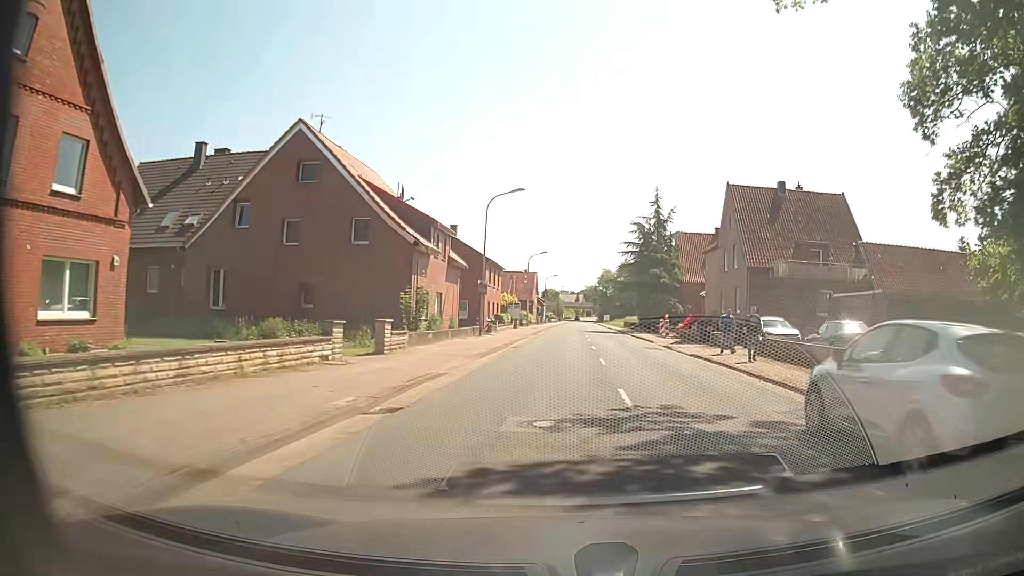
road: secondary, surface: asphalt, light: Day
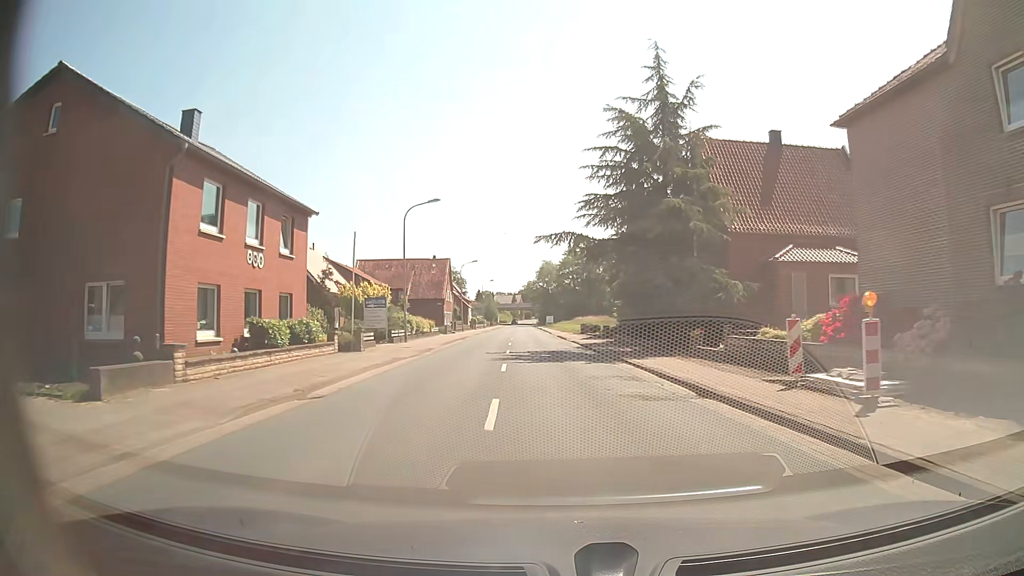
(+2.3, +37.8) m; +5°
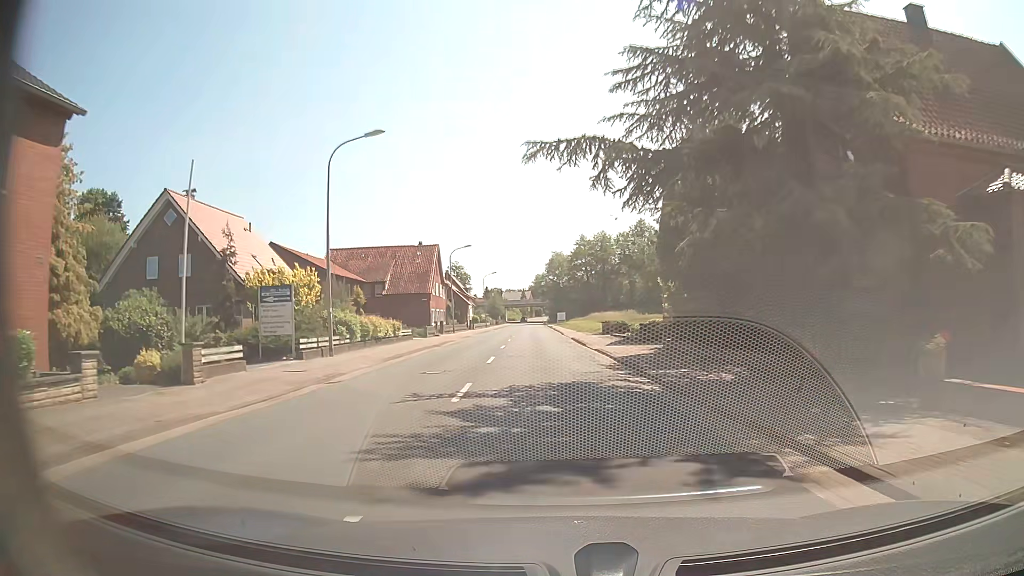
(0.0, +15.8) m; -1°
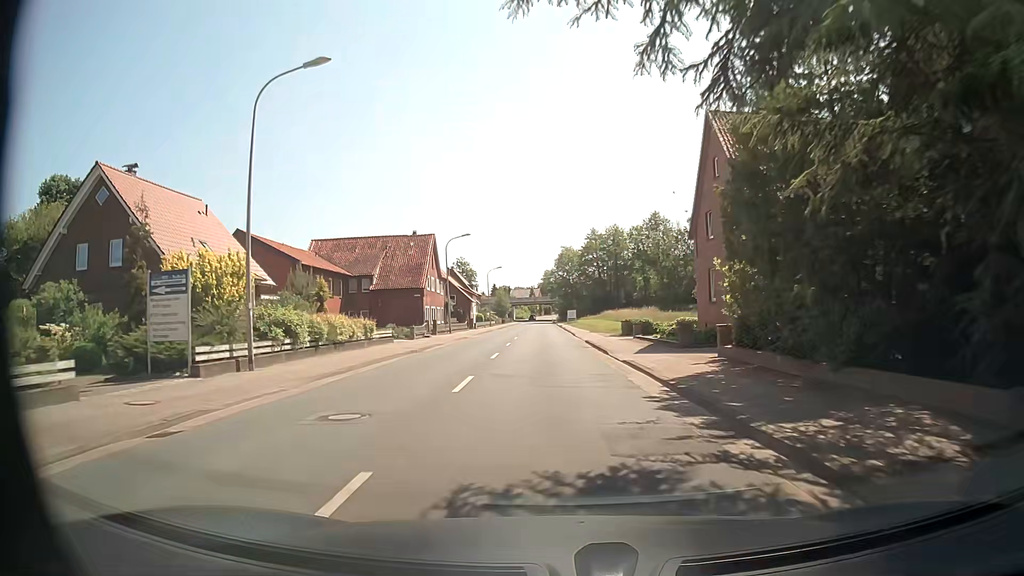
(-0.1, +7.9) m; -1°
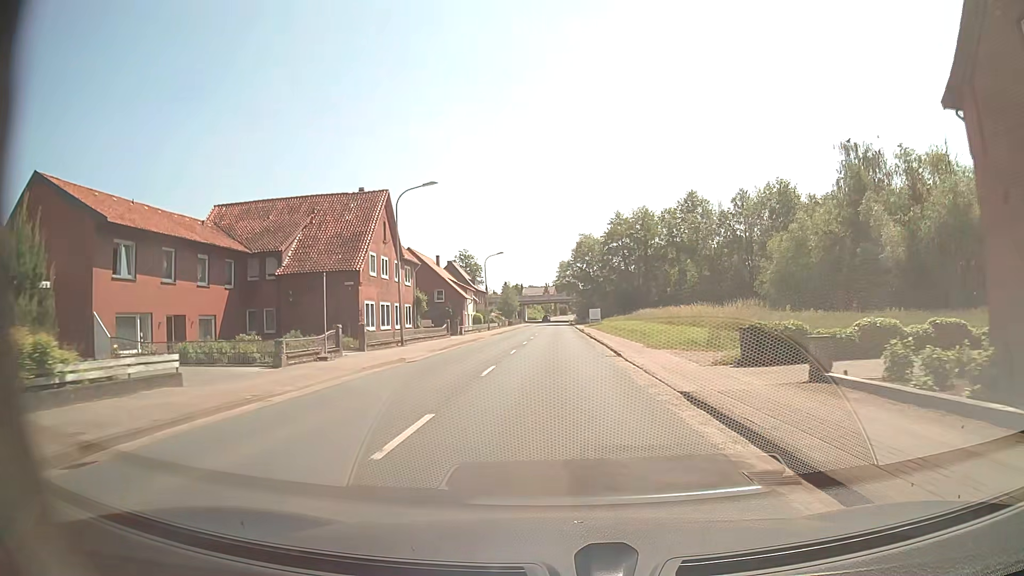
(-0.4, +23.7) m; -1°
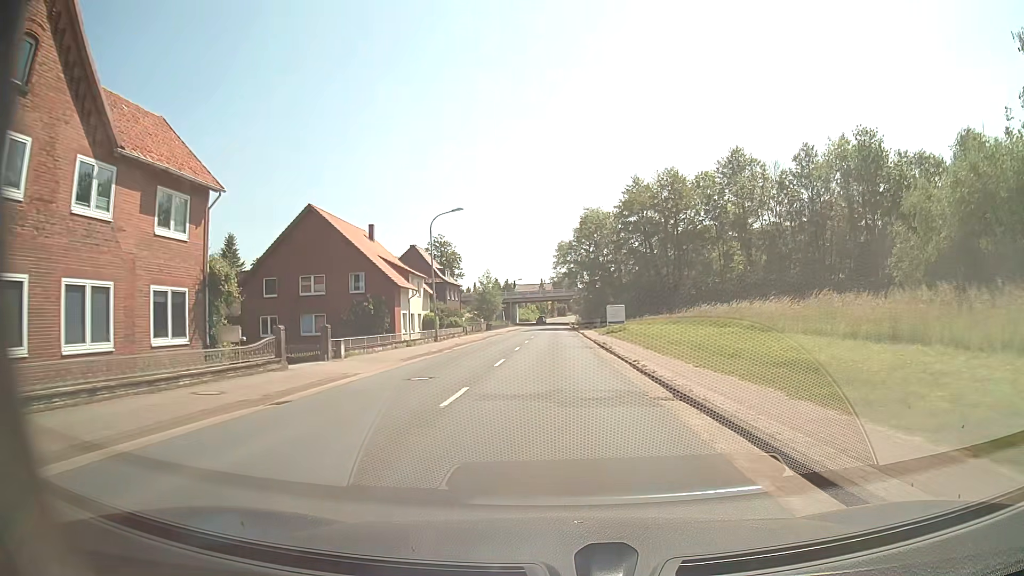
(-0.1, +31.9) m; 0°
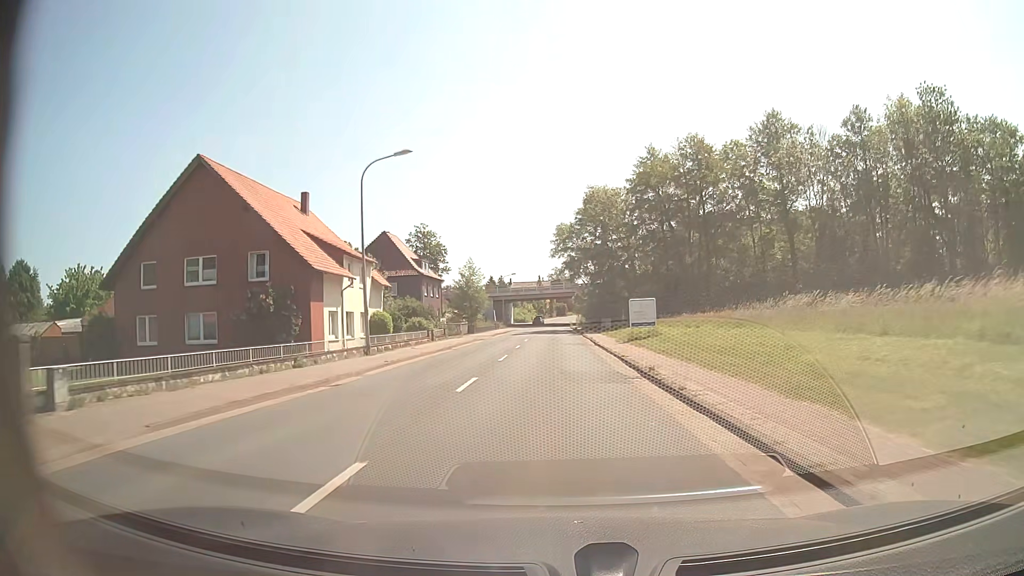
(0.0, +16.1) m; 0°
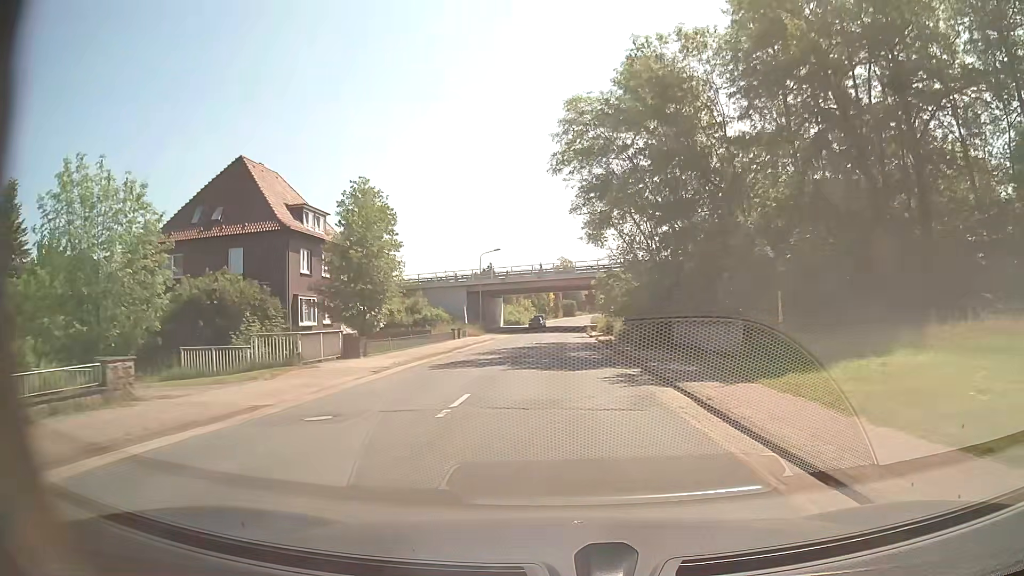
(-0.2, +40.3) m; 0°
(0, +10) (0, +20) (0, +30) (0, +40) (0, +50) (0, +60) (+1, +70) (+1, +80) (+1, +90) (0, +100) m
